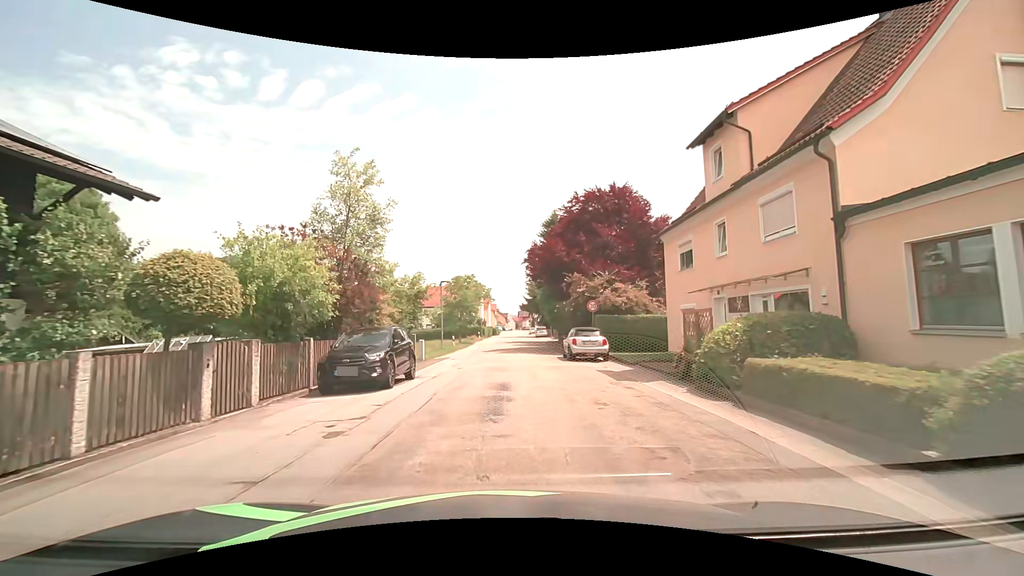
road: residential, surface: asphalt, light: Day
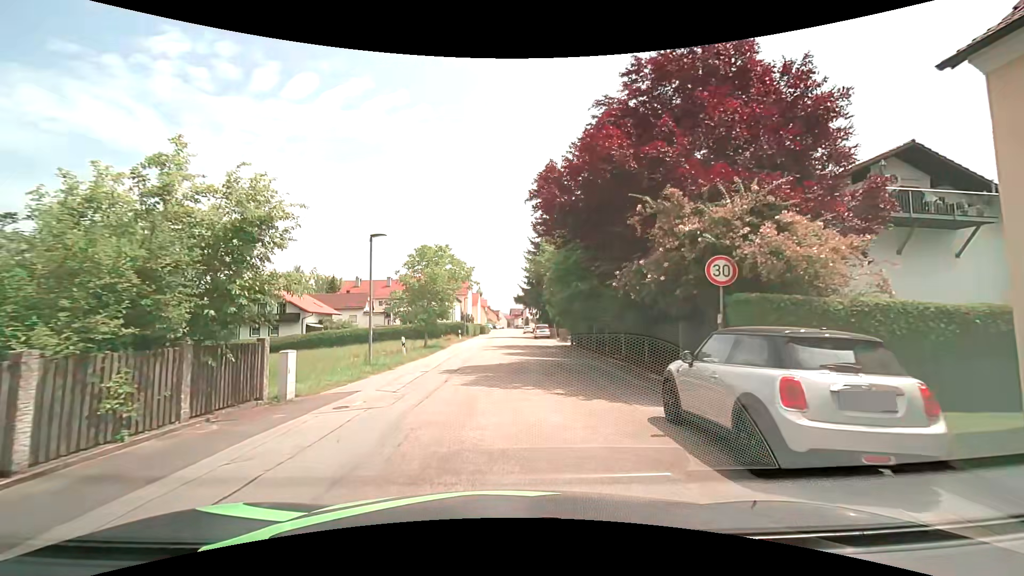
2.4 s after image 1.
(-0.2, +16.6) m; -1°
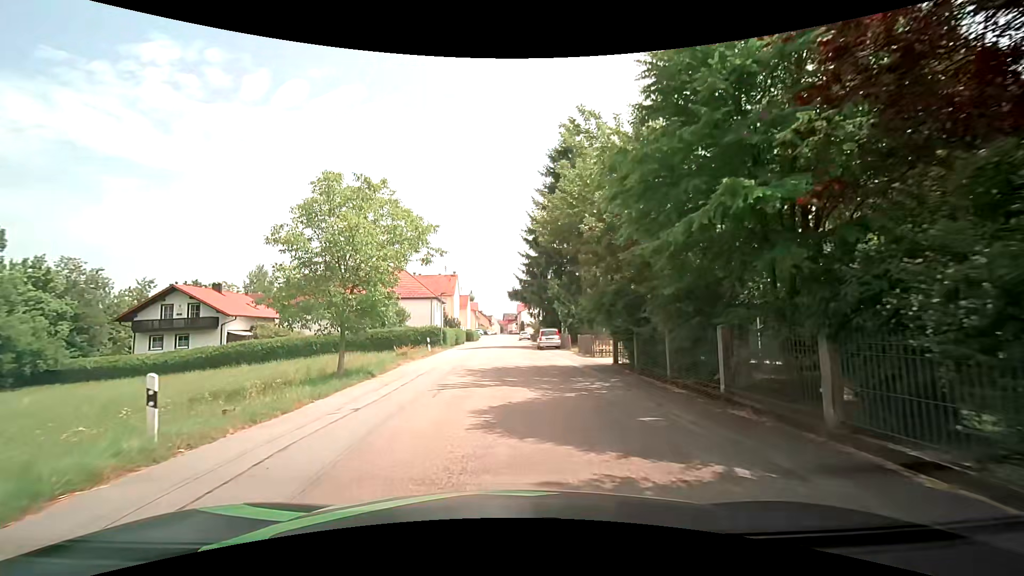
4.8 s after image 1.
(+0.3, +16.2) m; +2°
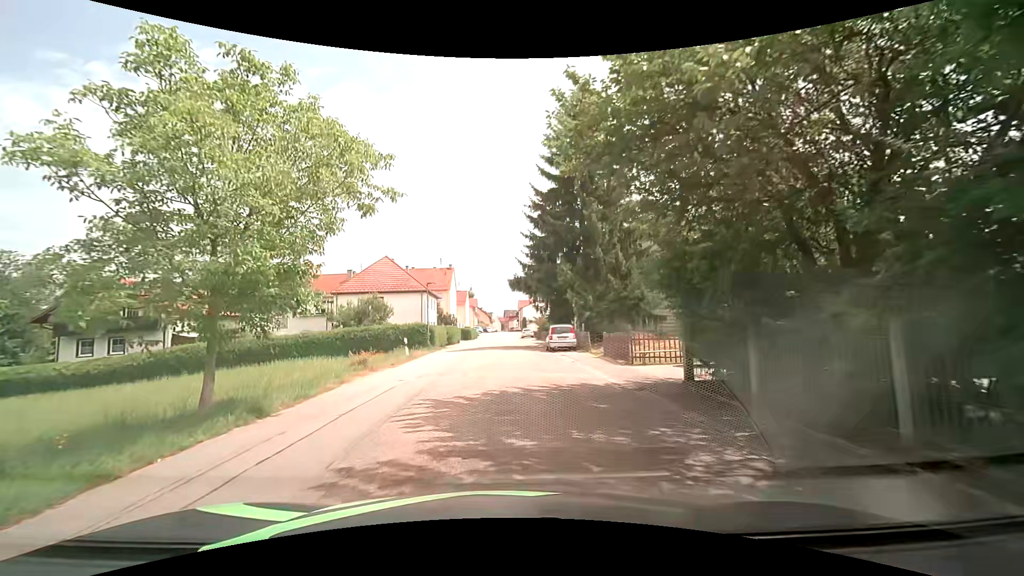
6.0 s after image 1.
(-0.1, +7.9) m; 0°
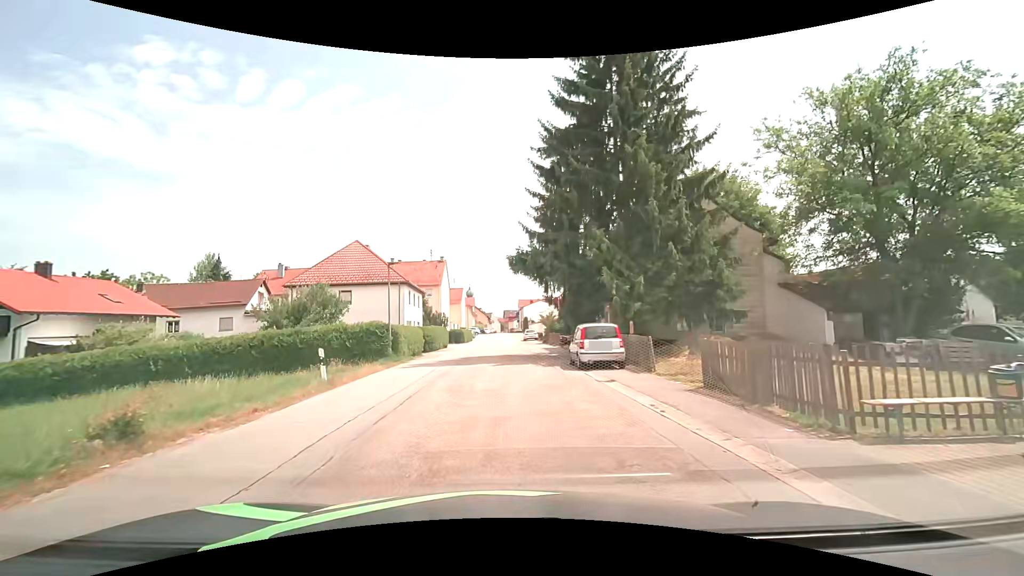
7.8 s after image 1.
(-0.1, +11.8) m; 0°
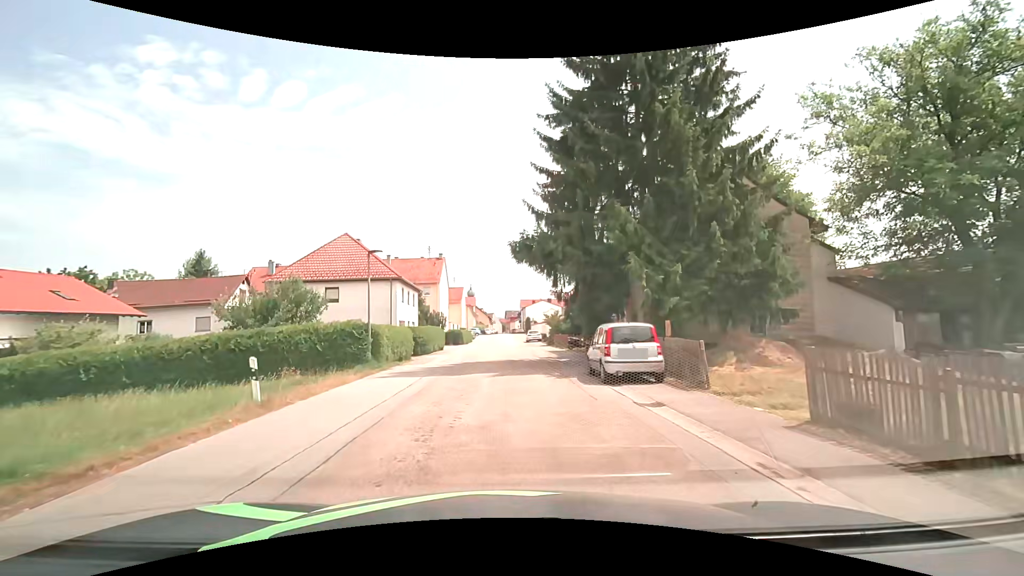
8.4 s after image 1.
(-0.1, +4.0) m; -1°
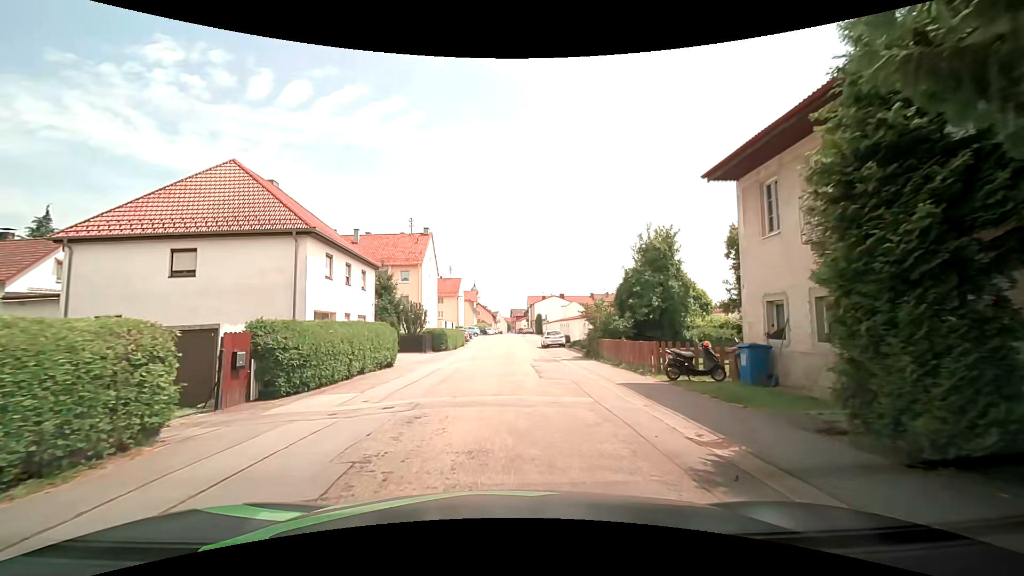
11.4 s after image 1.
(-0.1, +20.1) m; -1°
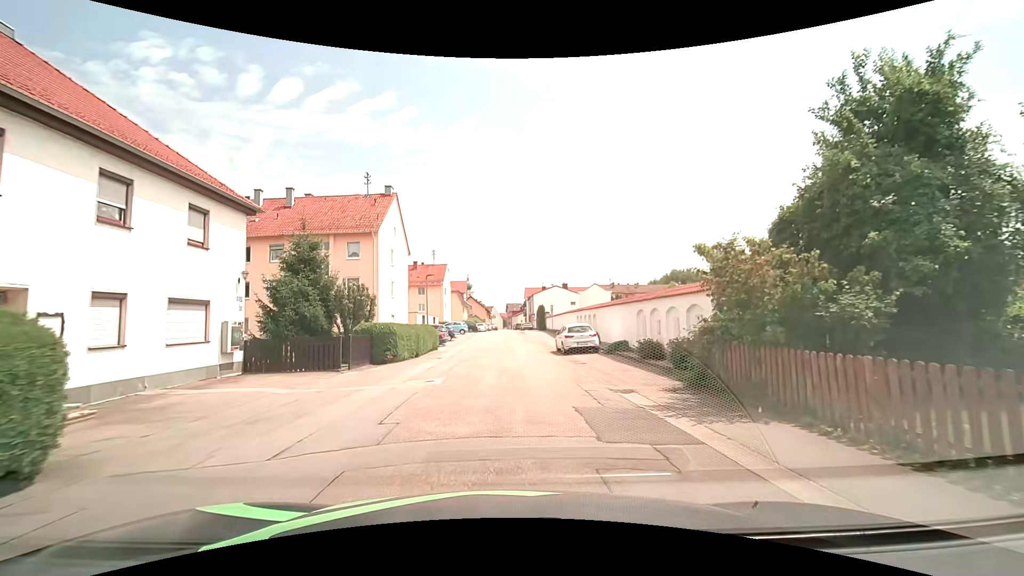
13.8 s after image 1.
(+0.1, +16.8) m; +1°
(0, +10) (0, +20) (0, +30) (0, +40) (0, +50) (0, +60) (0, +70) (0, +80) (0, +90) (0, +100) m
